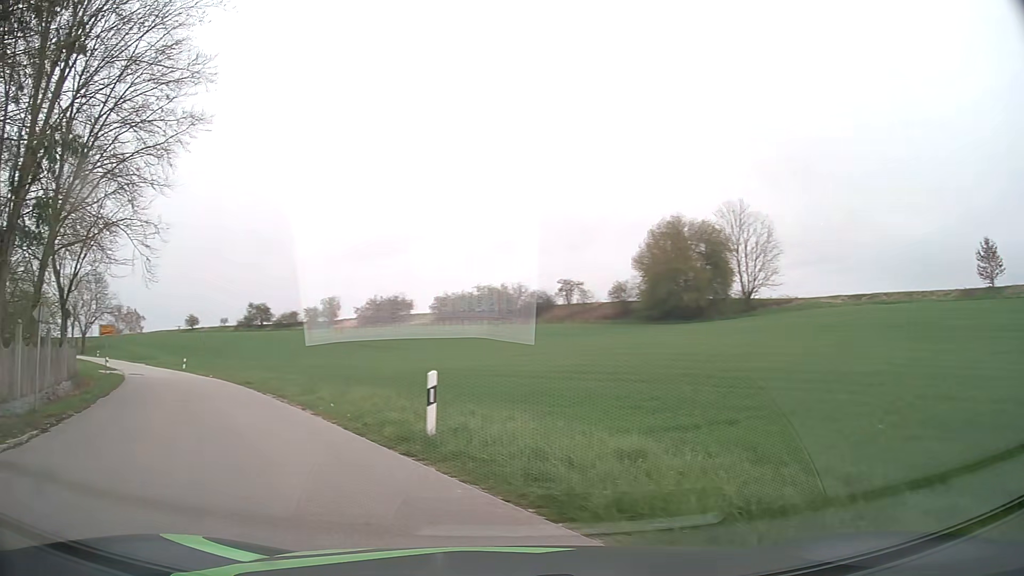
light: Day
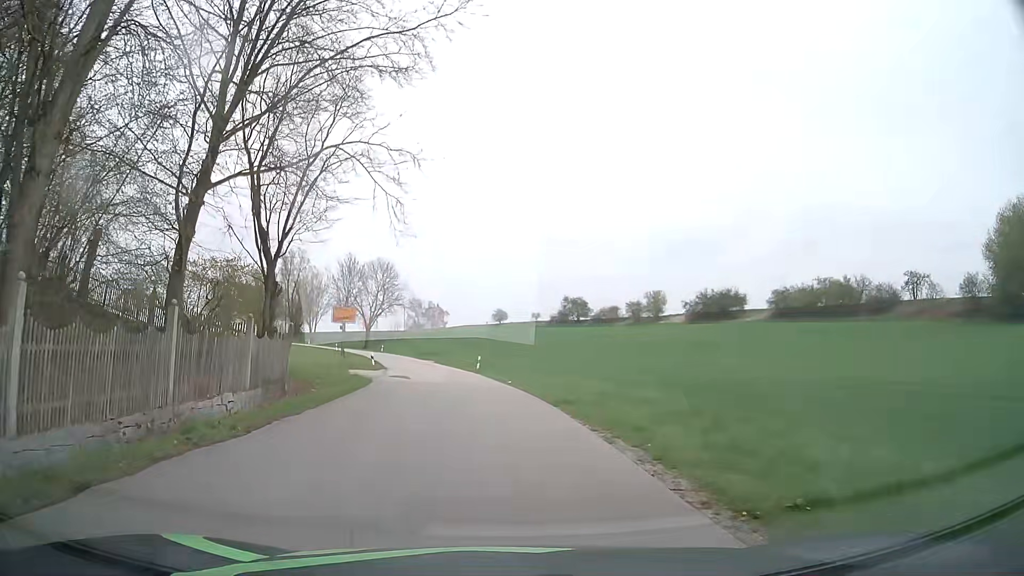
(-4.6, +12.4) m; -28°
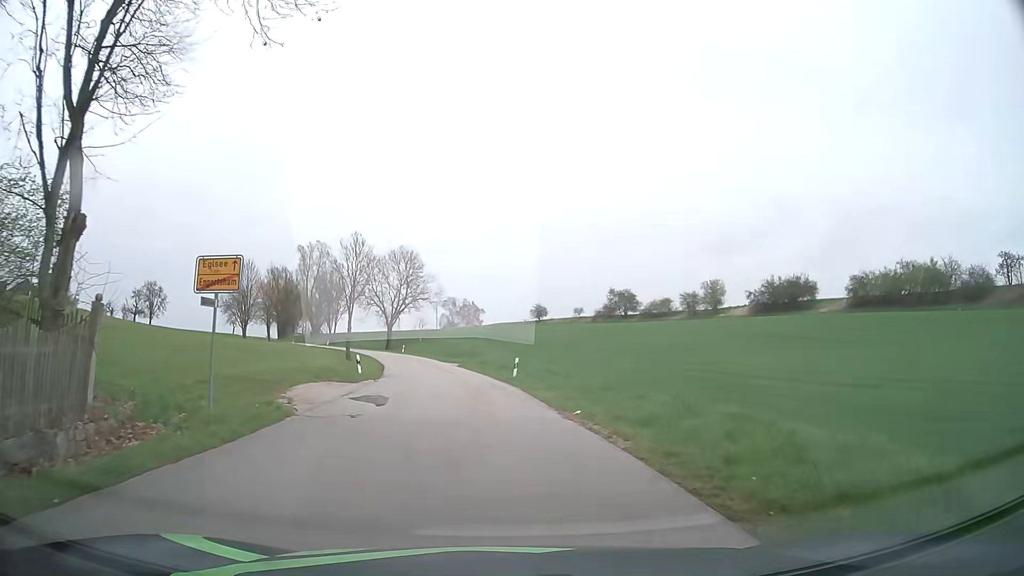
(-0.6, +15.2) m; -3°
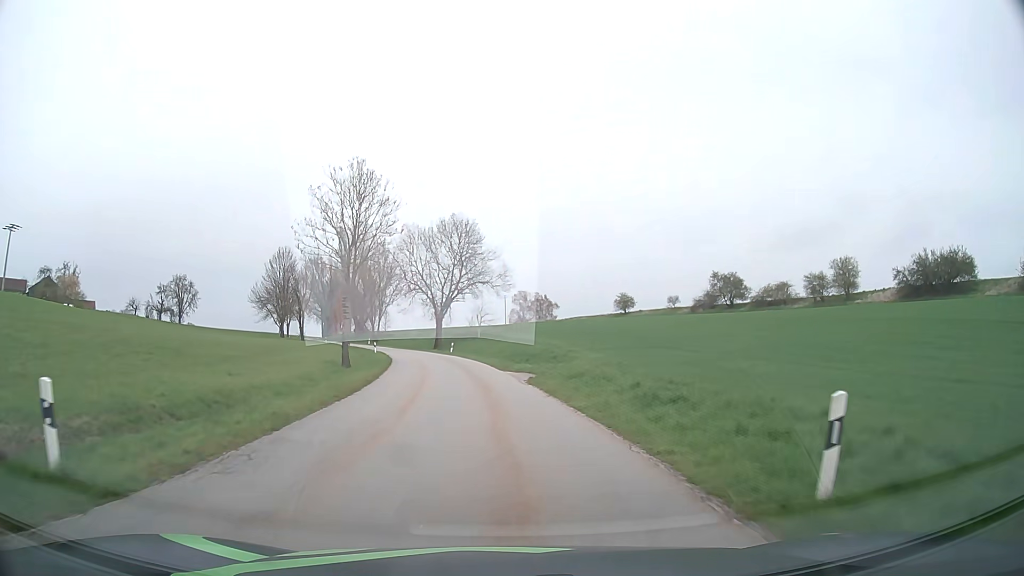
(-1.8, +25.8) m; -7°
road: tertiary
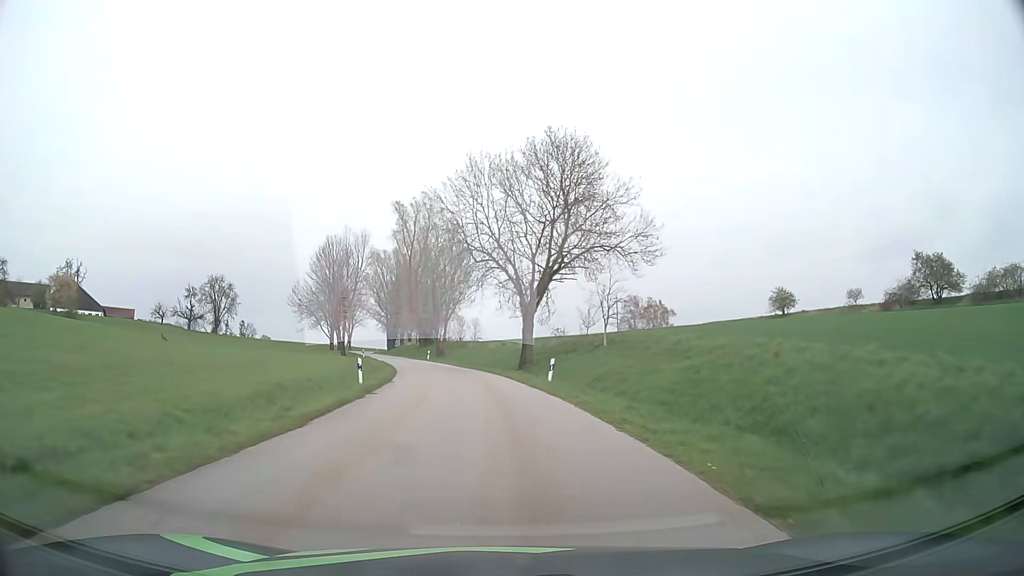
(-2.6, +37.3) m; -9°
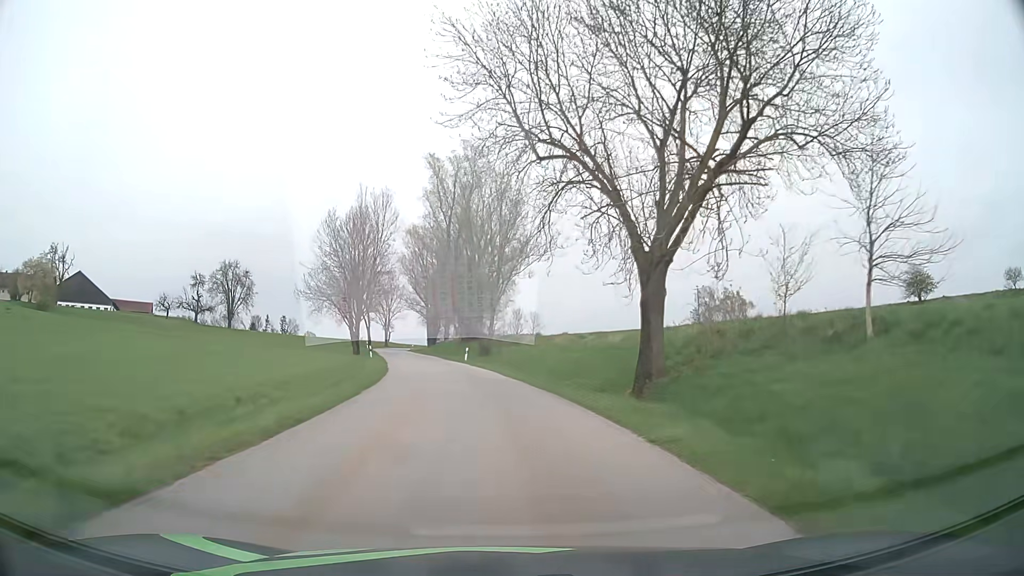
(-1.1, +24.3) m; -5°
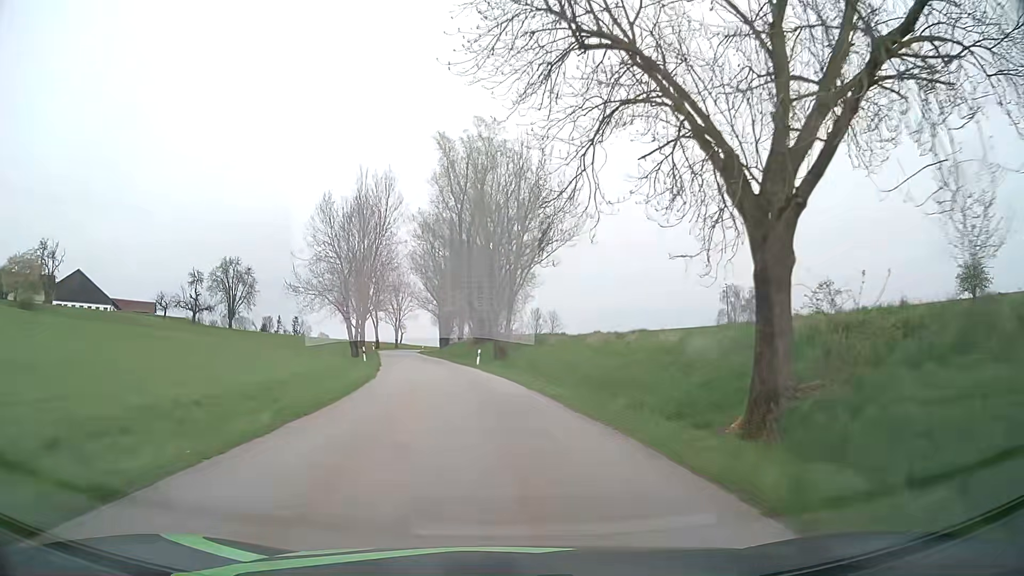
(-0.1, +8.5) m; -2°
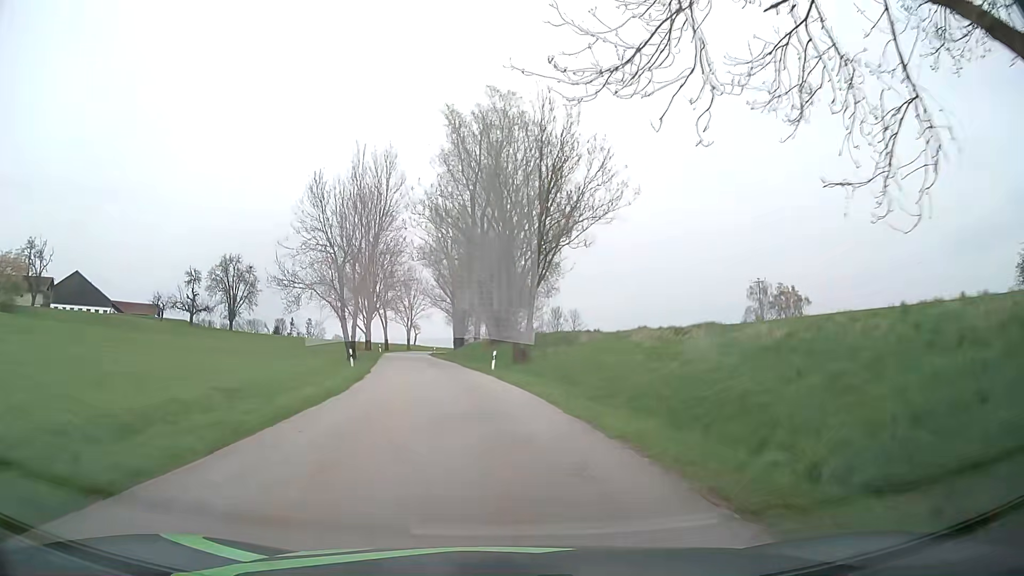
(-0.1, +8.6) m; -2°
(0, +10) (-1, +20) (-2, +30) (-3, +40) (-5, +50) (-7, +59) (-9, +69) (-10, +79) (-11, +89) (-12, +99) m
